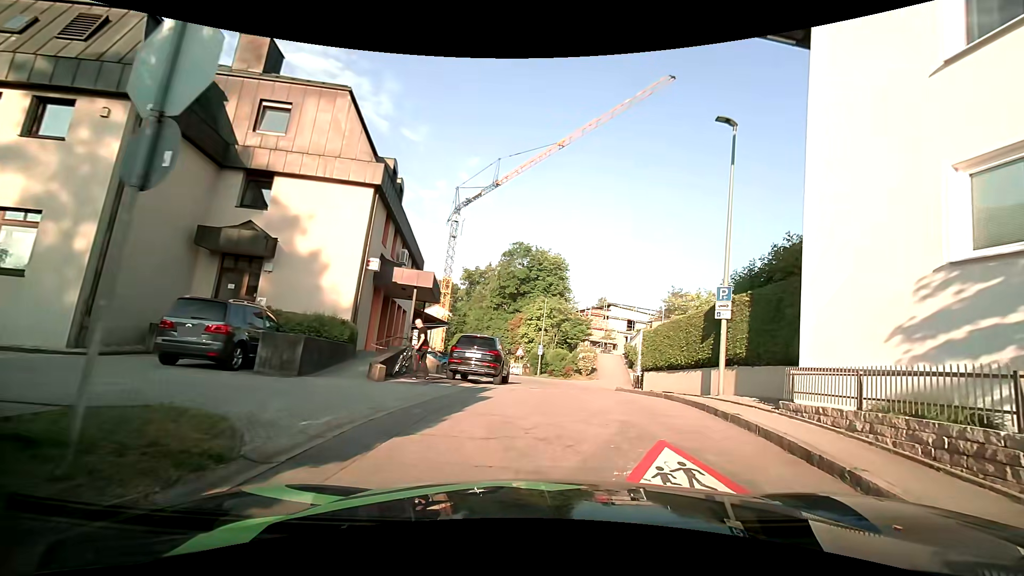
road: residential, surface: asphalt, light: Day
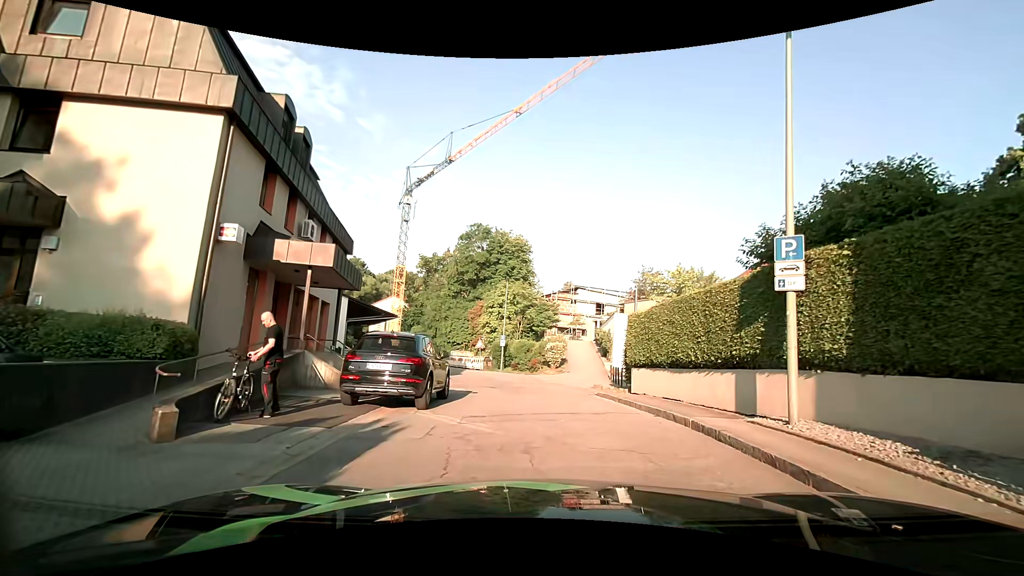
(+0.6, +6.1) m; +6°
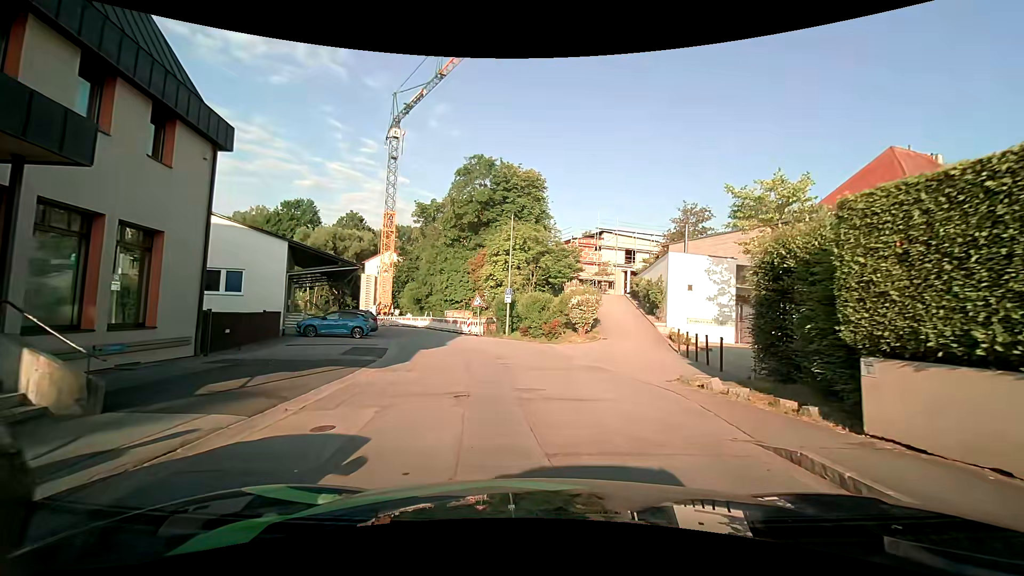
(0.0, +12.5) m; -2°
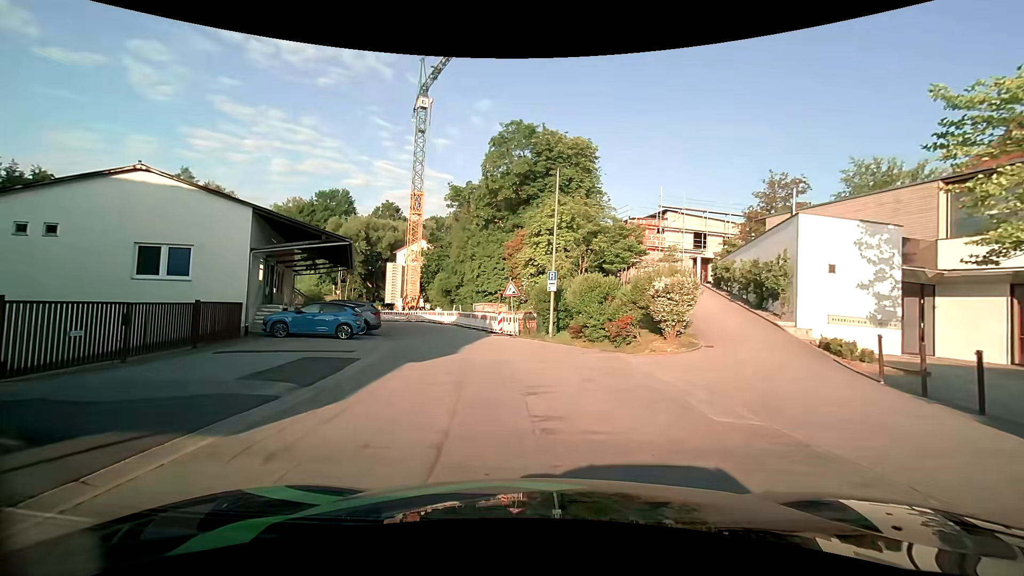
(-0.3, +8.8) m; -5°
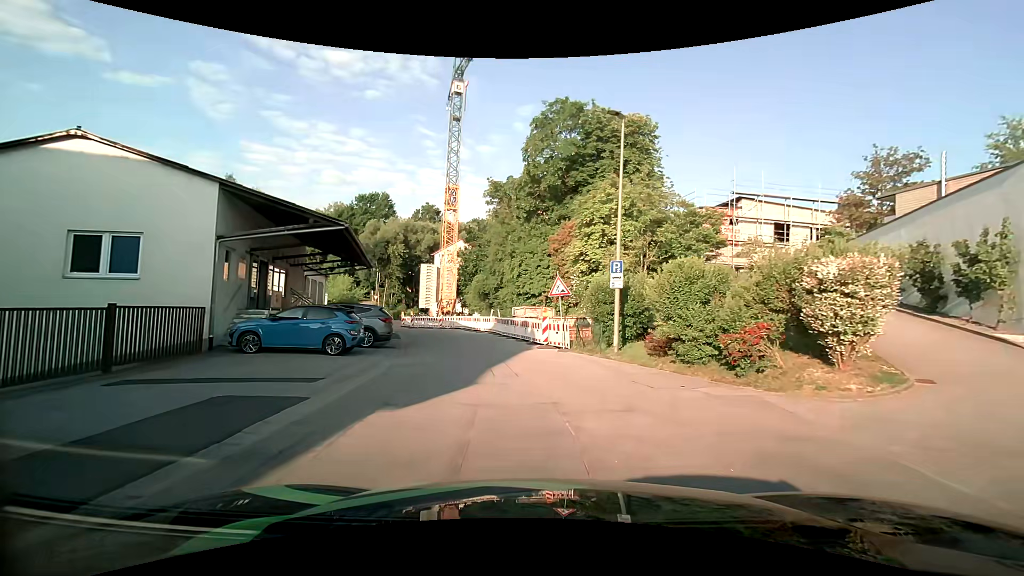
(-0.2, +6.1) m; -4°
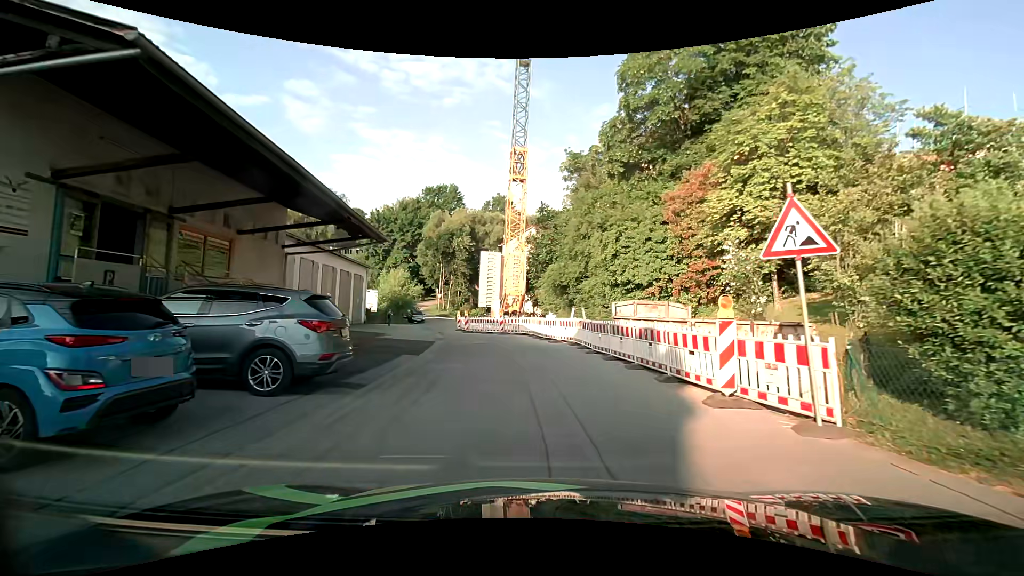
(-1.2, +12.3) m; -10°
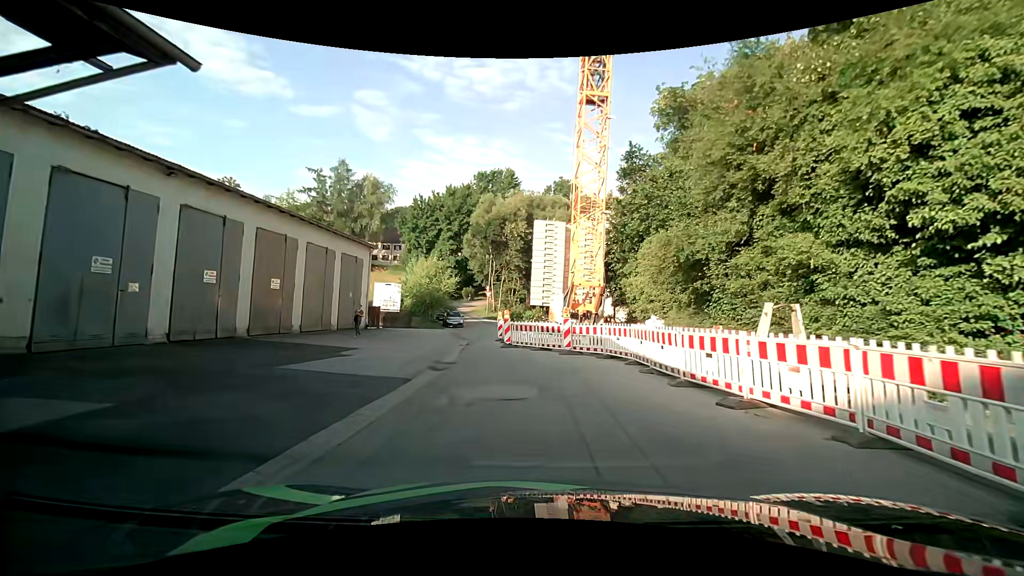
(-0.9, +15.1) m; -8°
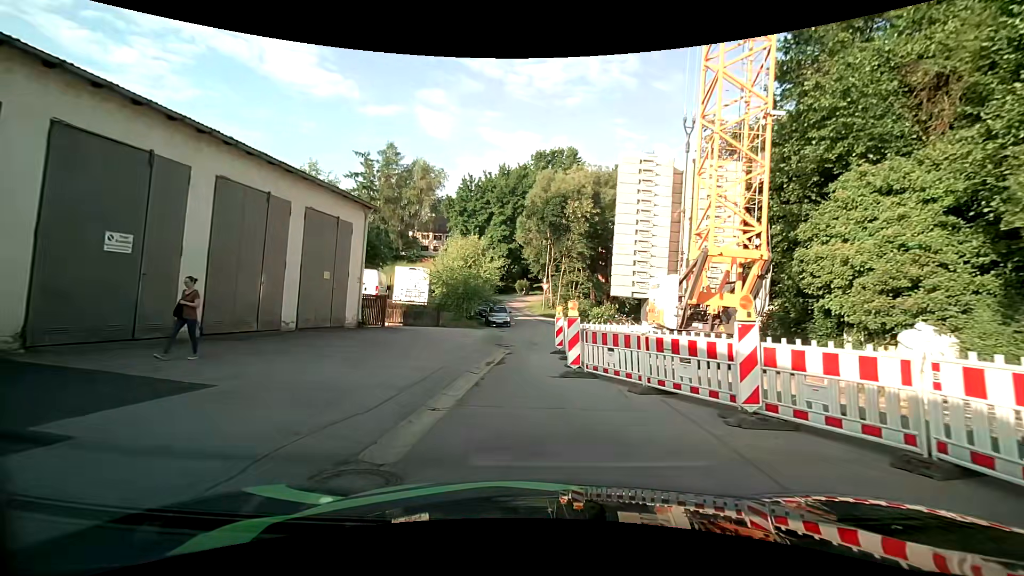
(-0.4, +11.0) m; -5°
